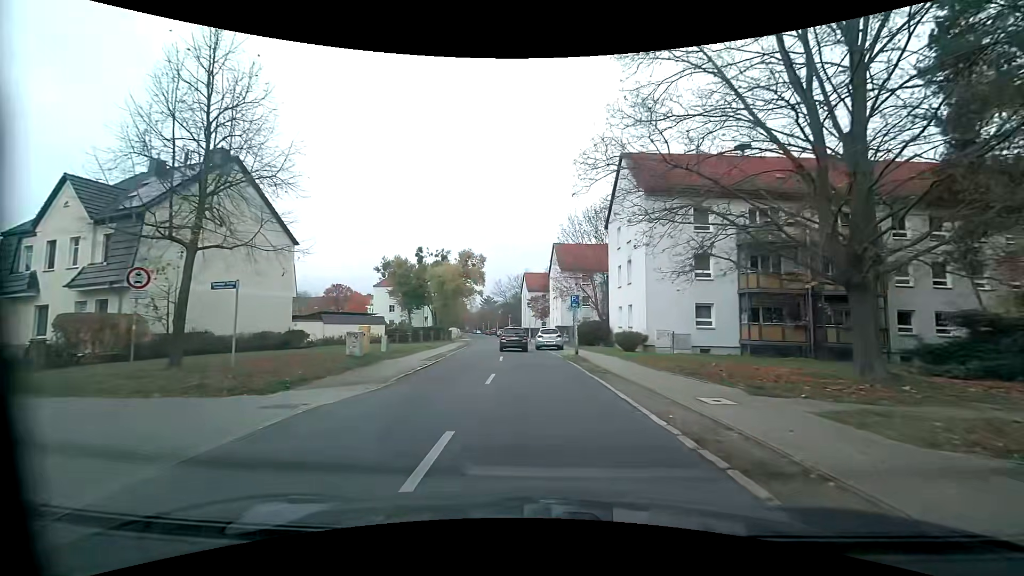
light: Day
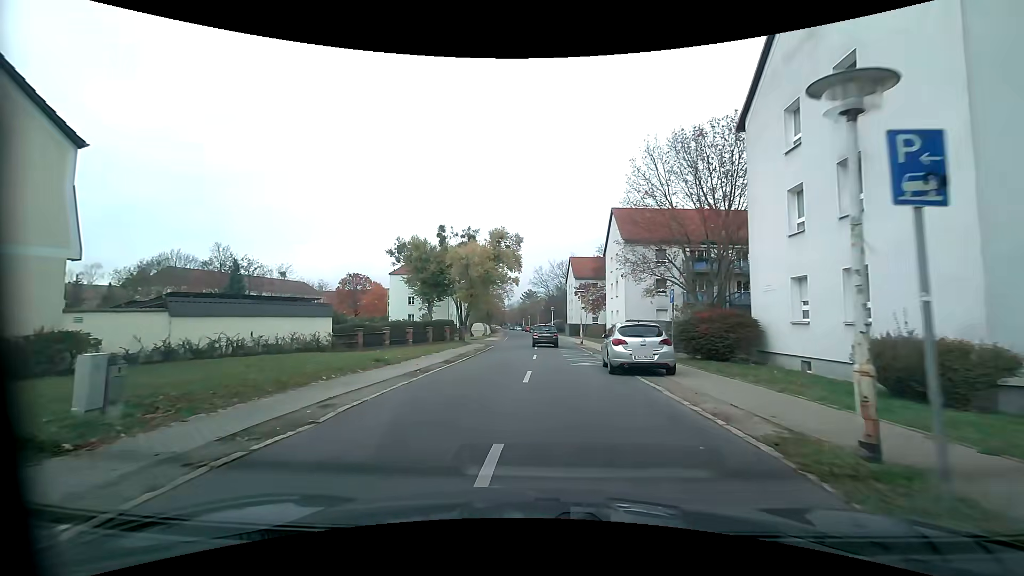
(-0.9, +19.1) m; -5°
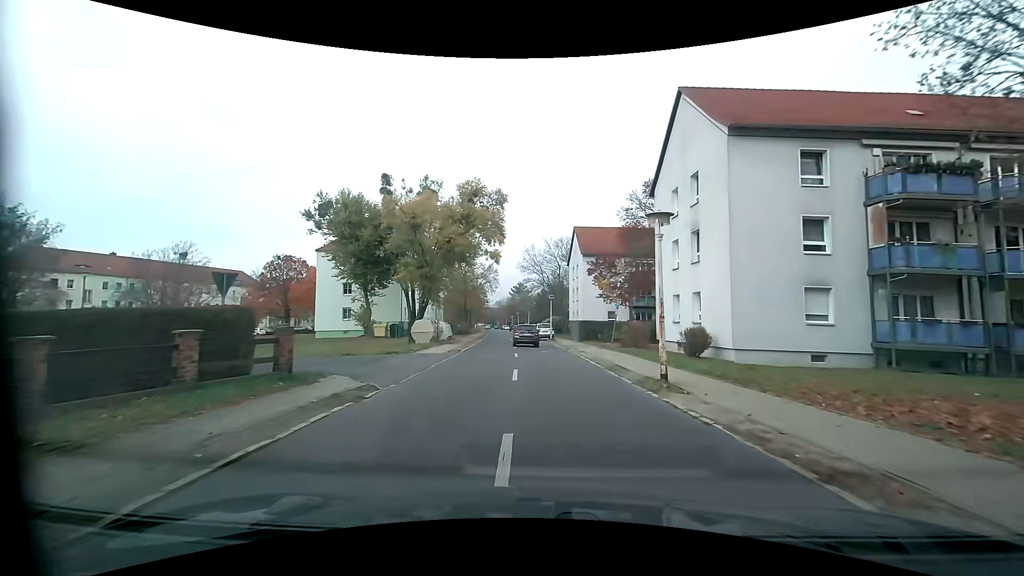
(0.0, +26.7) m; +1°
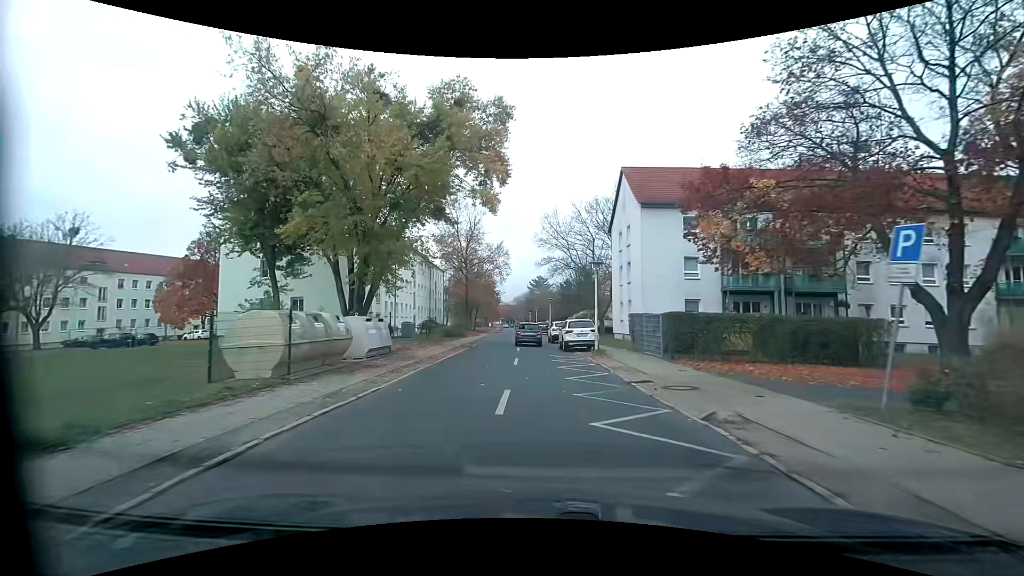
(-0.5, +23.0) m; -3°
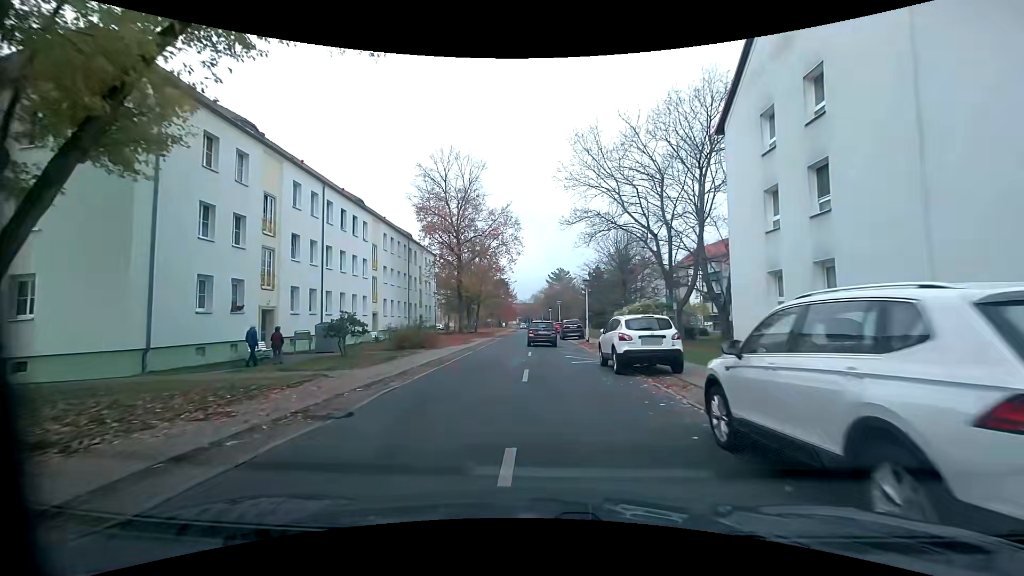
(-0.6, +22.9) m; -2°
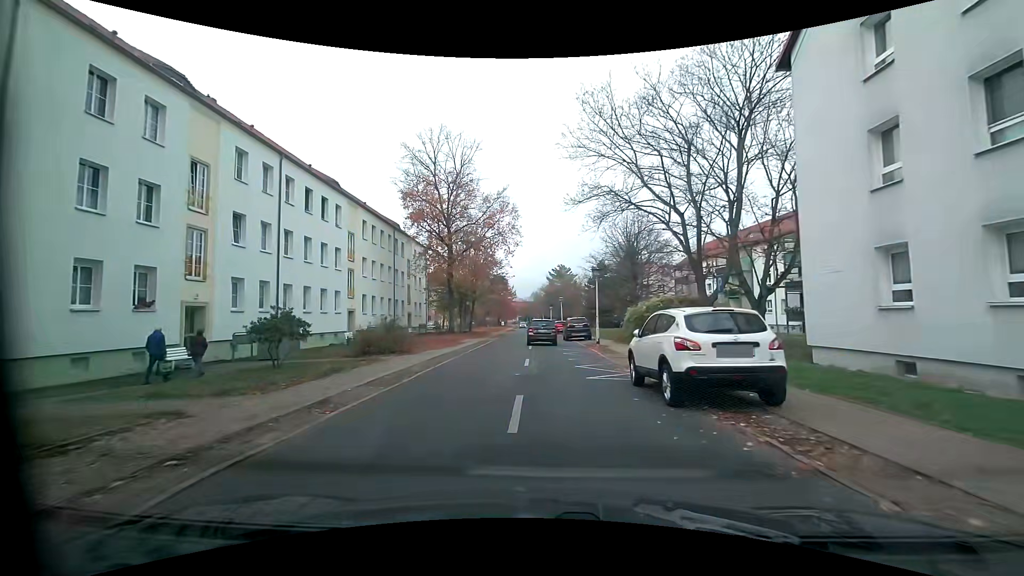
(0.0, +5.5) m; 0°
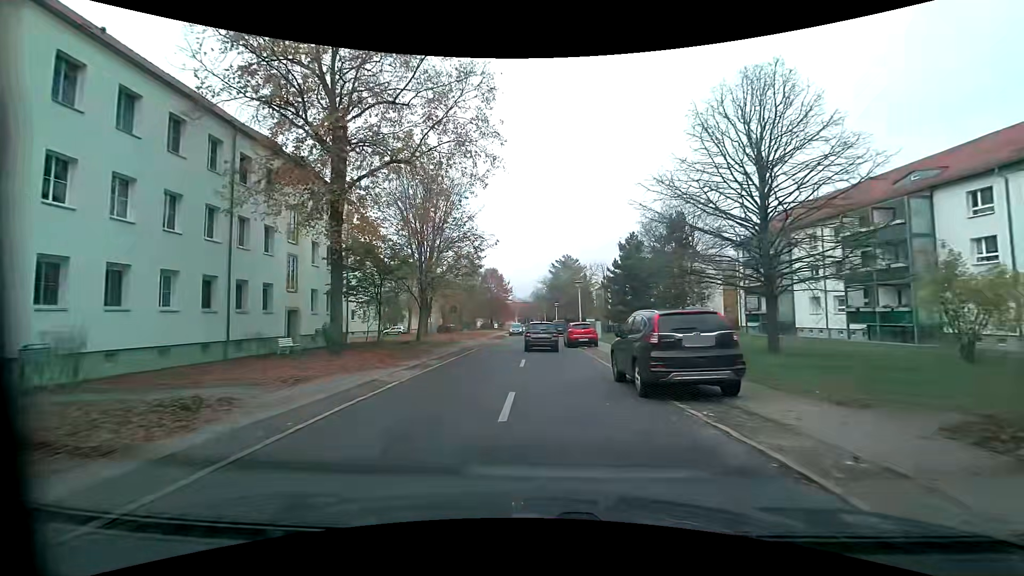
(+0.3, +26.1) m; 0°
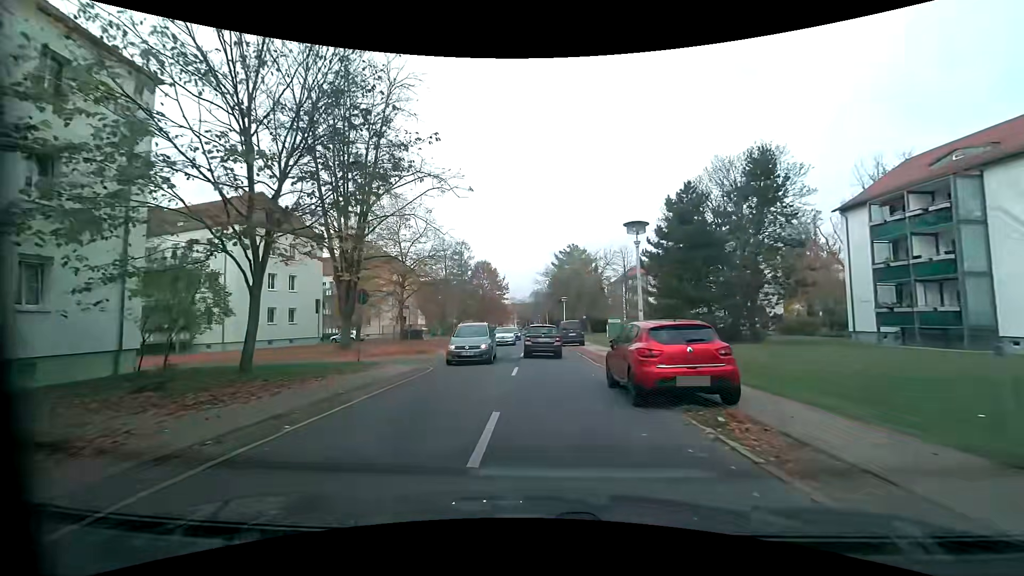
(+0.1, +20.1) m; -1°
(0, +10) (0, +20) (0, +30) (0, +40) (0, +50) (0, +60) (0, +70) (0, +80) (-1, +90) (-1, +100) m
